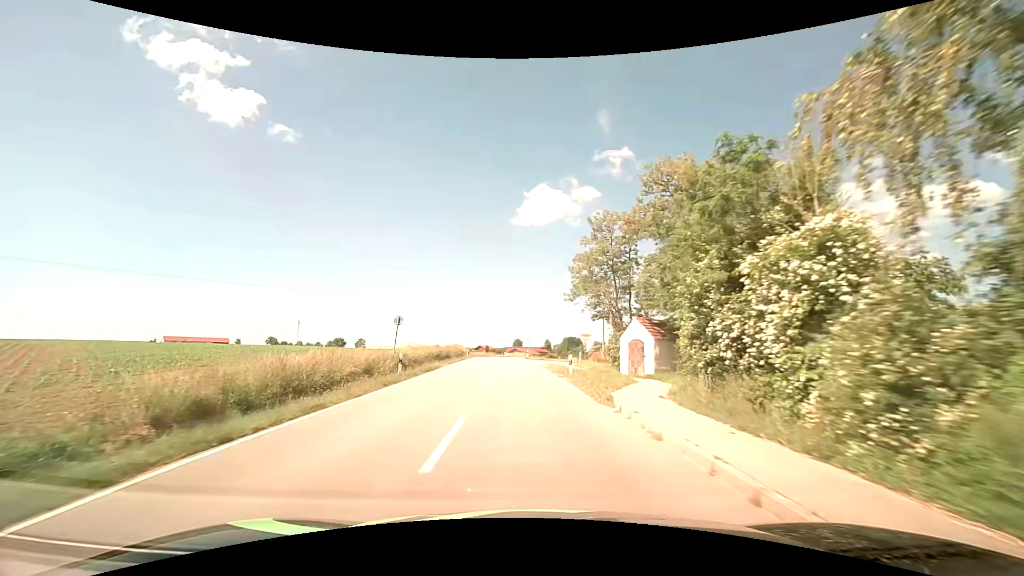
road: secondary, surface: asphalt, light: Day
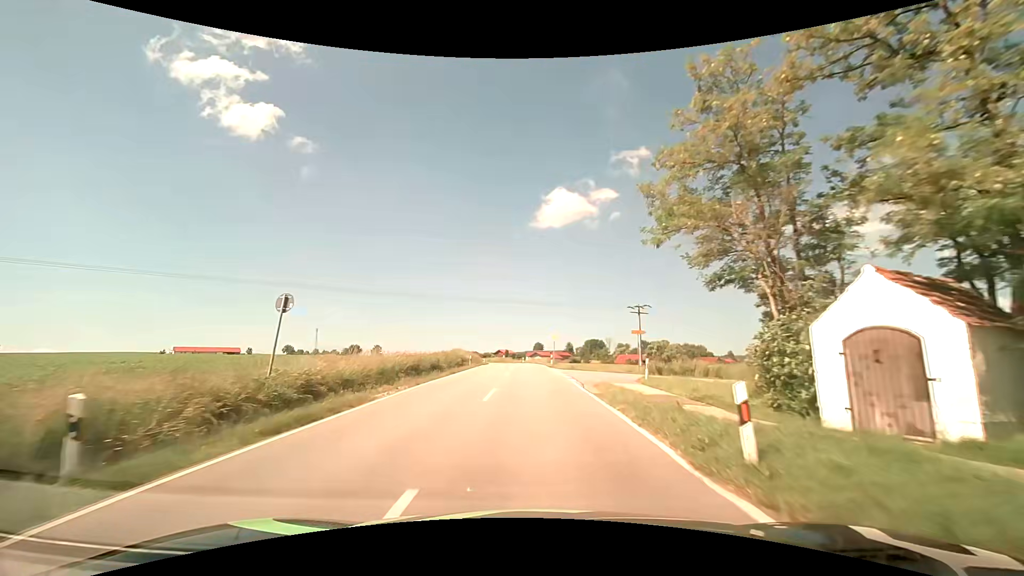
(-0.5, +16.6) m; -3°
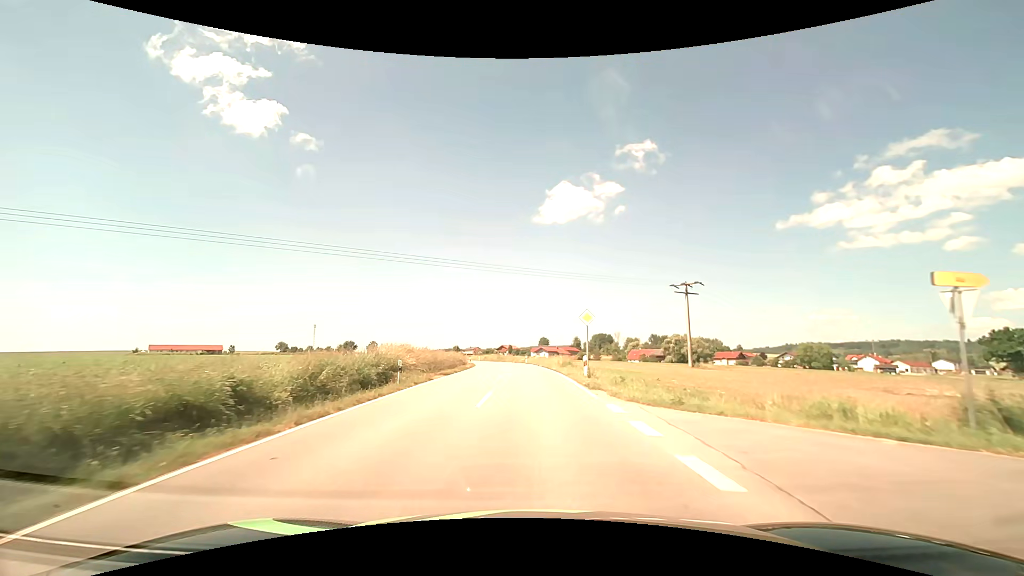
(-0.1, +25.8) m; 0°
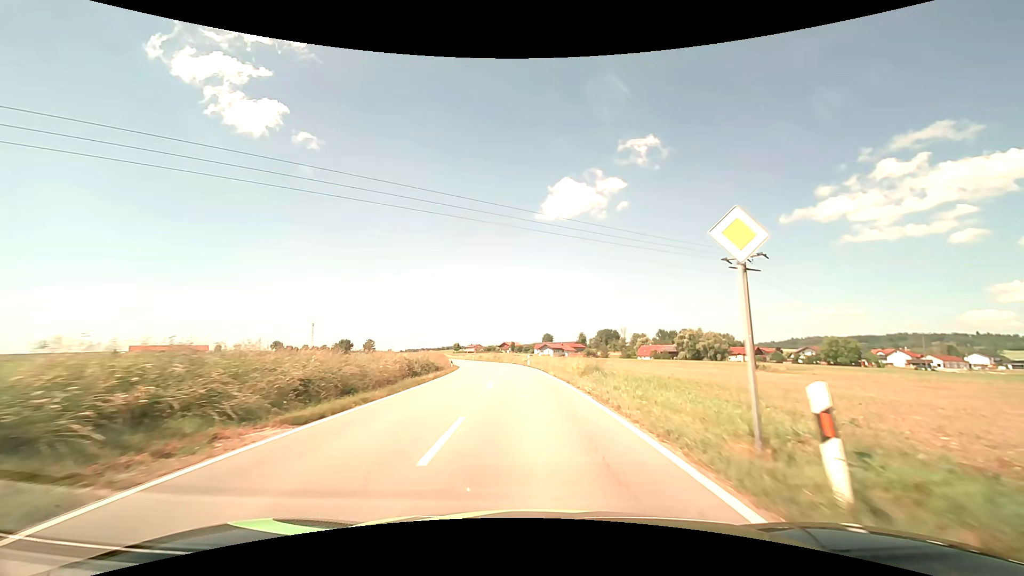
(0.0, +17.5) m; 0°
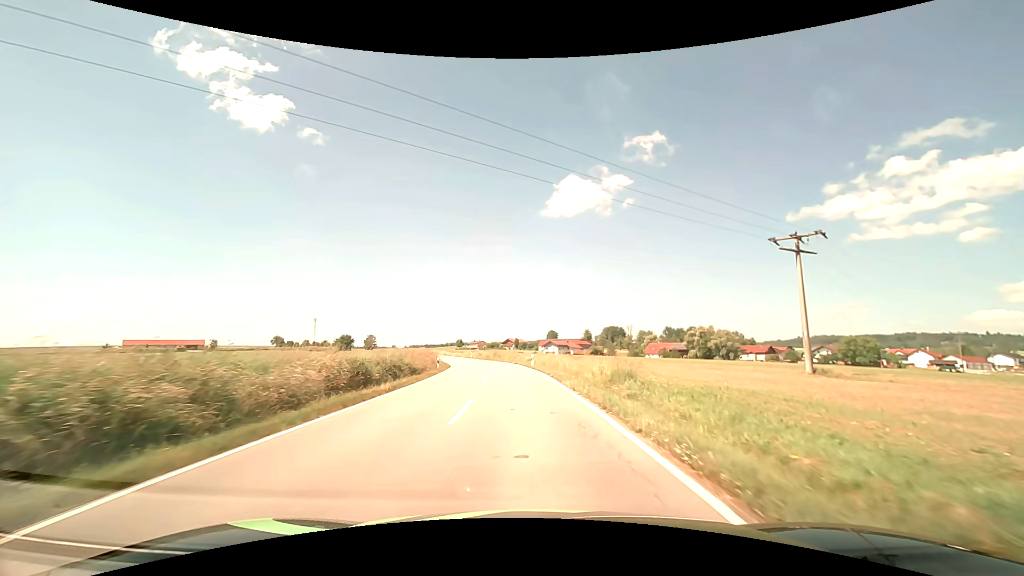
(0.0, +8.9) m; -1°
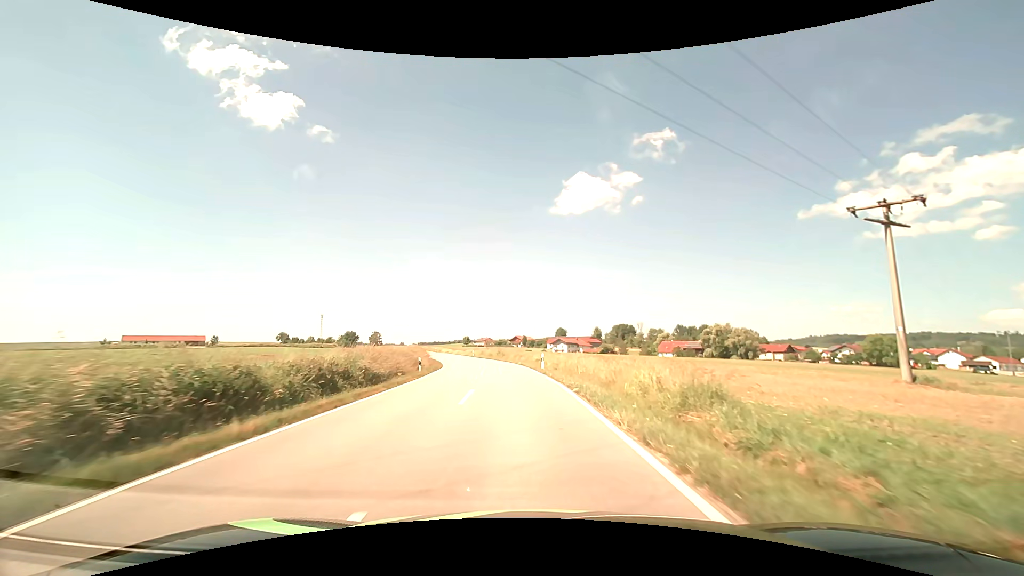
(-0.1, +8.9) m; -1°
